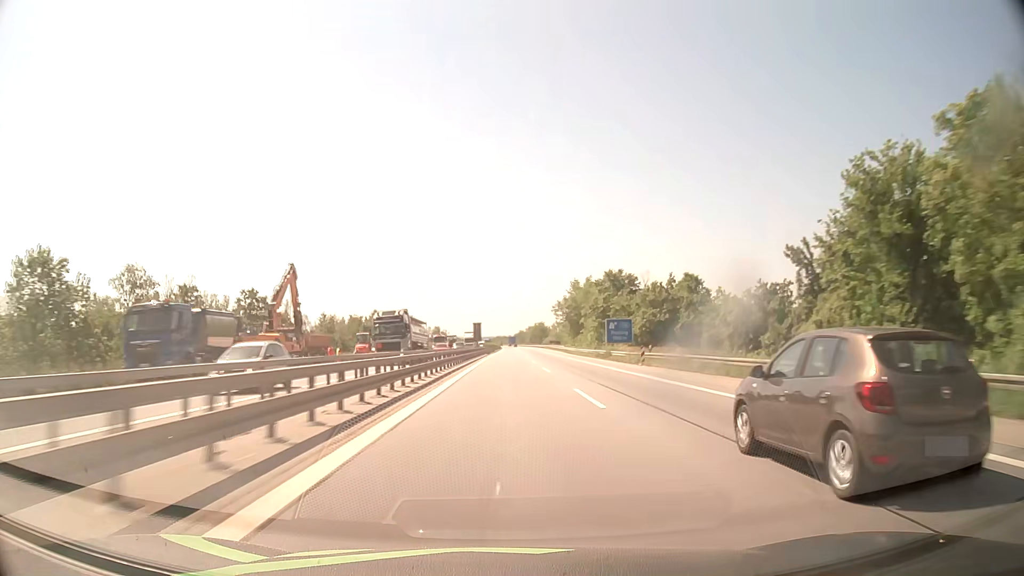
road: motorway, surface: asphalt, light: Day
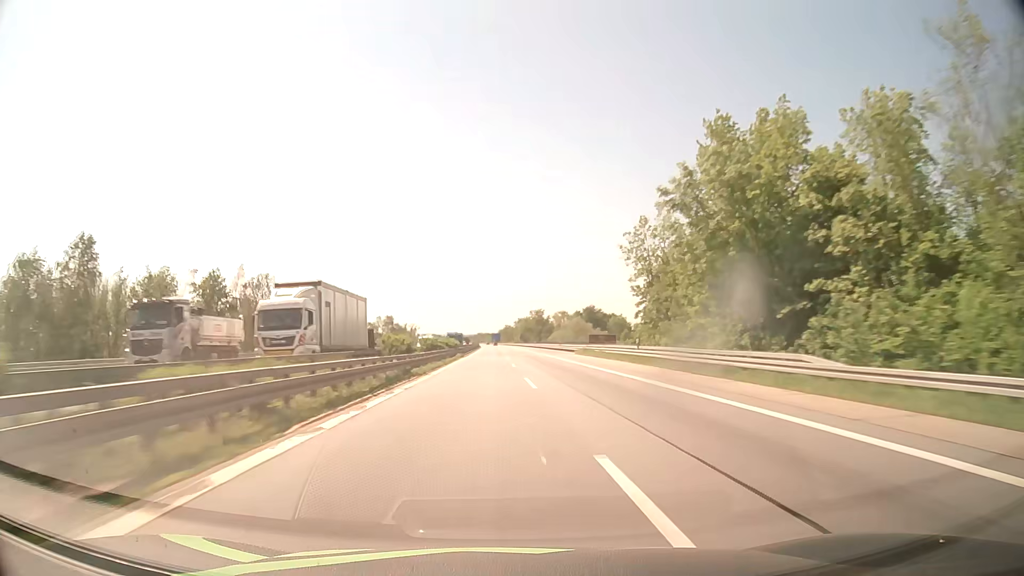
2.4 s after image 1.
(+1.0, +101.8) m; +1°
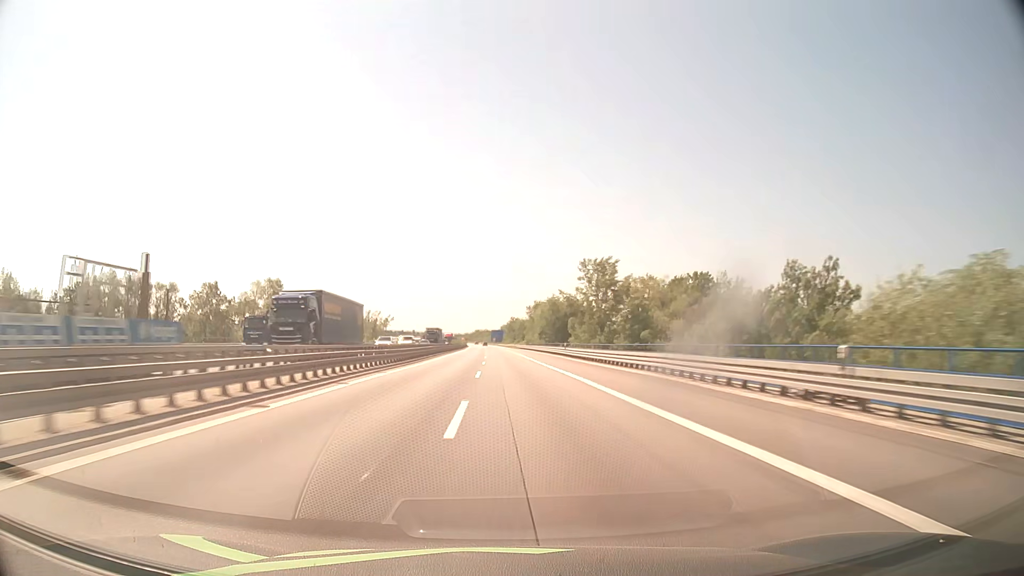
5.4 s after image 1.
(0.0, +127.3) m; 0°
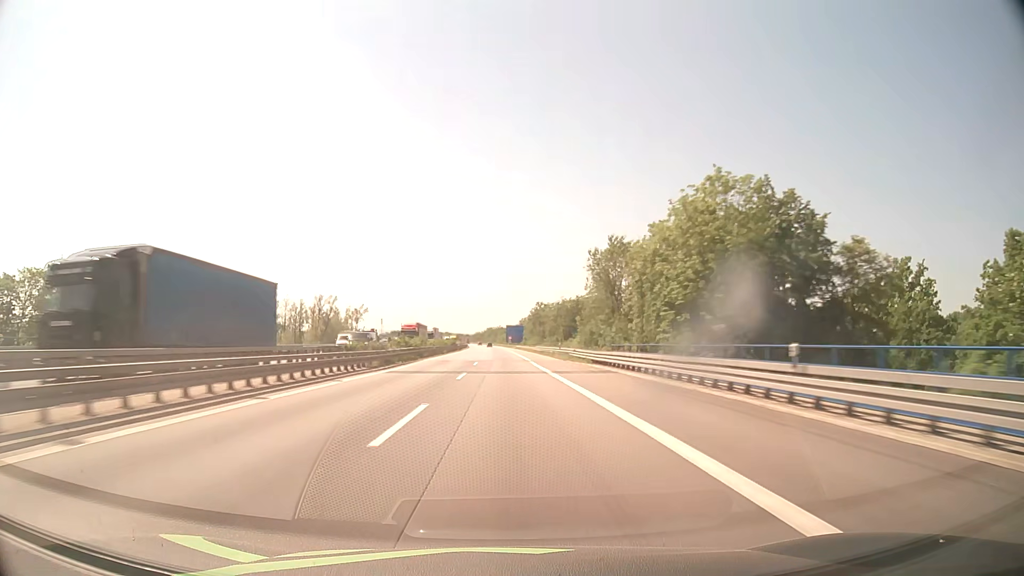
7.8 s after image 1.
(-1.3, +101.8) m; -1°
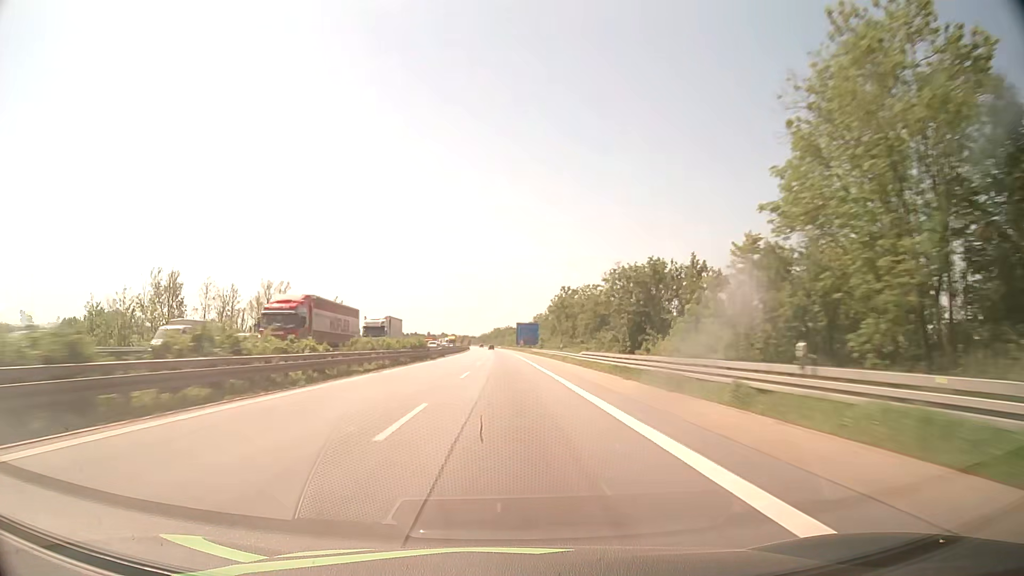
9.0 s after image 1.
(-0.3, +50.4) m; -1°
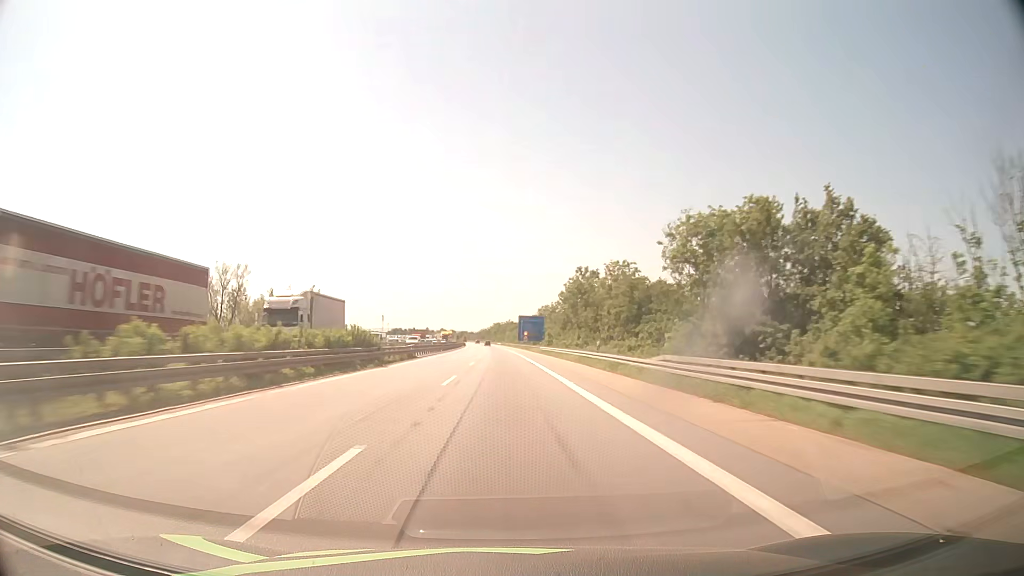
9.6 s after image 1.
(0.0, +24.7) m; 0°
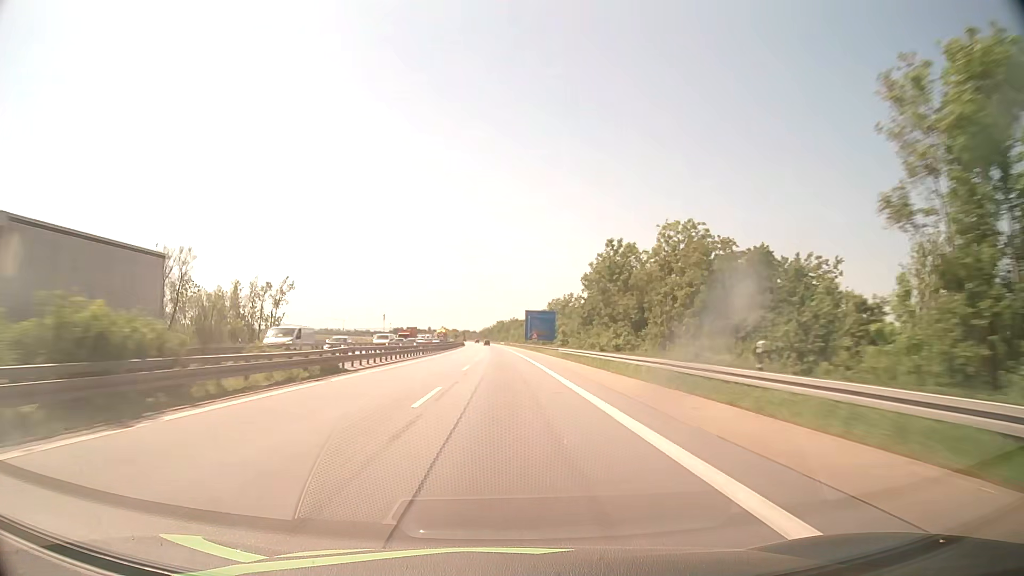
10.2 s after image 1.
(-0.1, +24.4) m; 0°
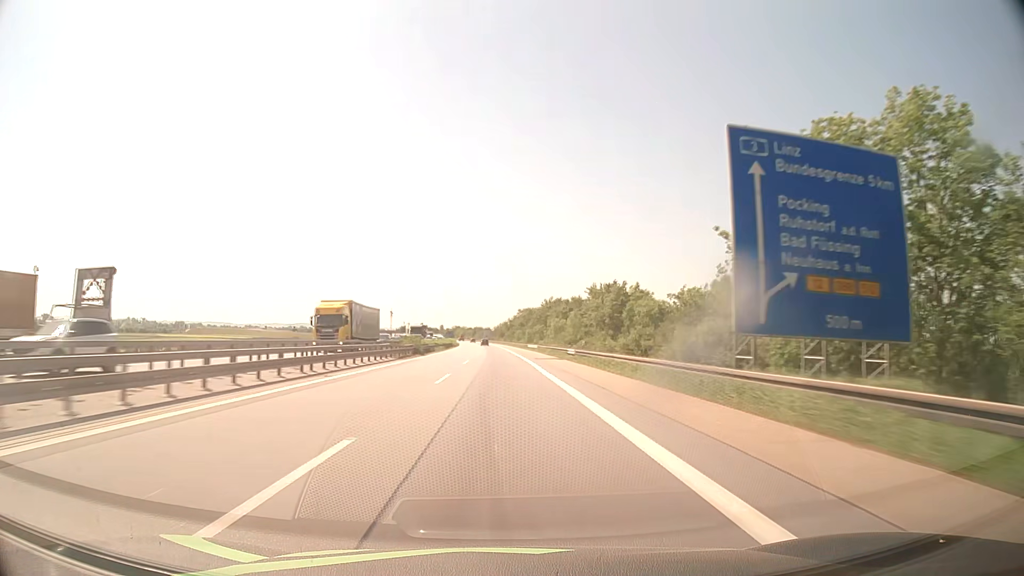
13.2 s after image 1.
(-1.8, +117.8) m; -2°
(0, +10) (0, +20) (0, +30) (0, +40) (0, +50) (-1, +60) (-1, +70) (-1, +80) (-1, +90) (-2, +100) m
